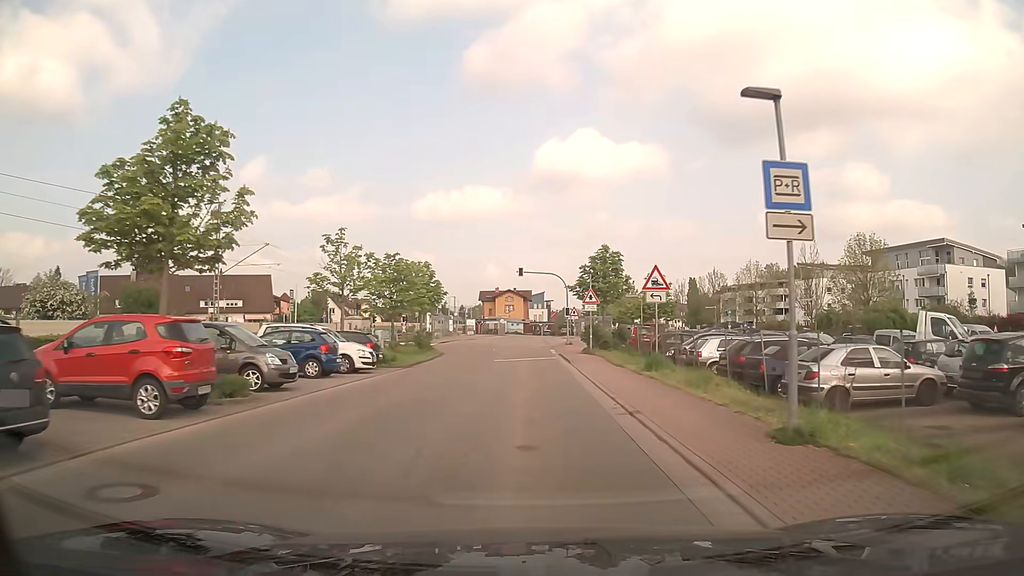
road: unclassified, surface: asphalt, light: Day
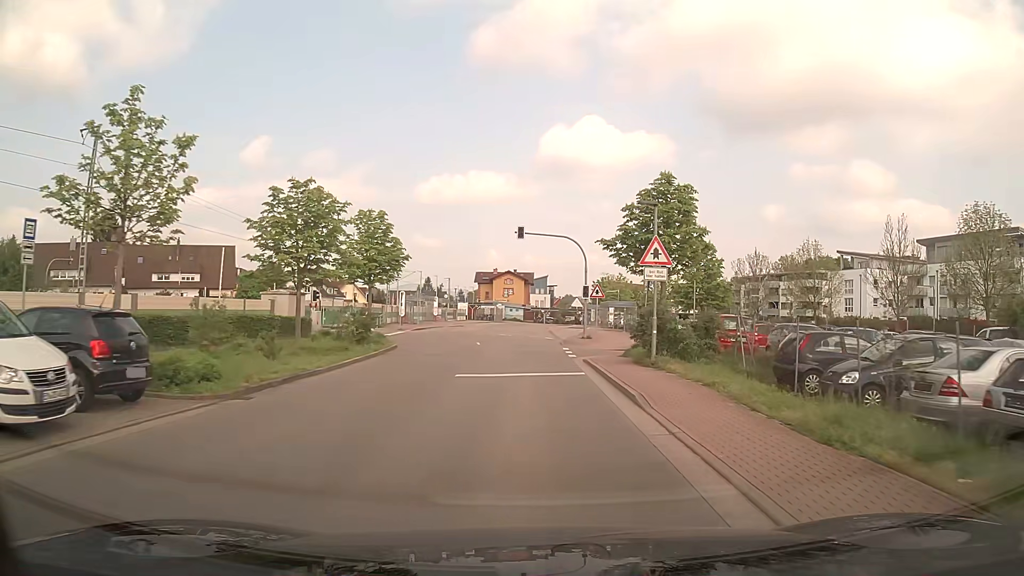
(+0.1, +16.7) m; 0°
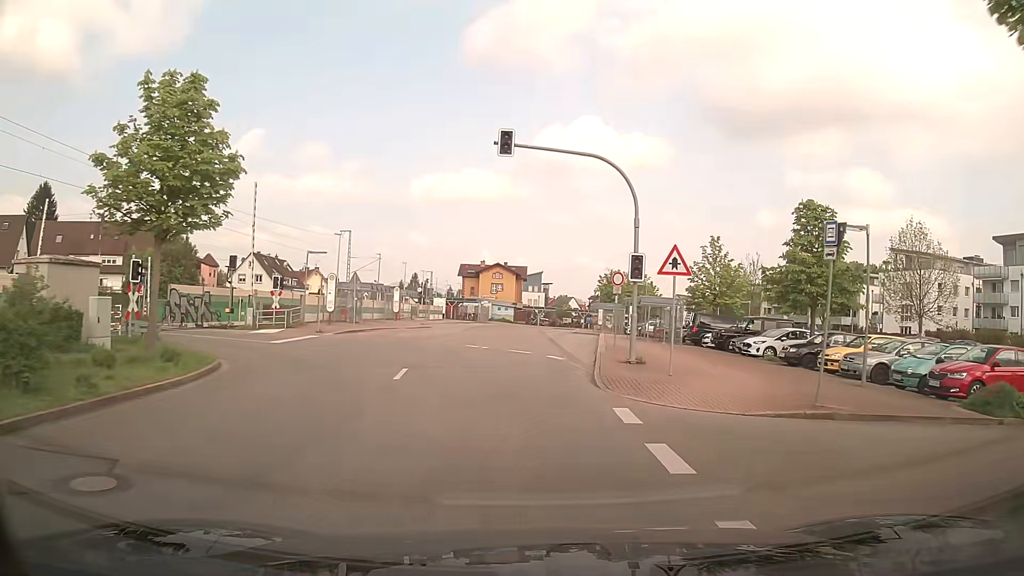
(0.0, +20.0) m; +1°
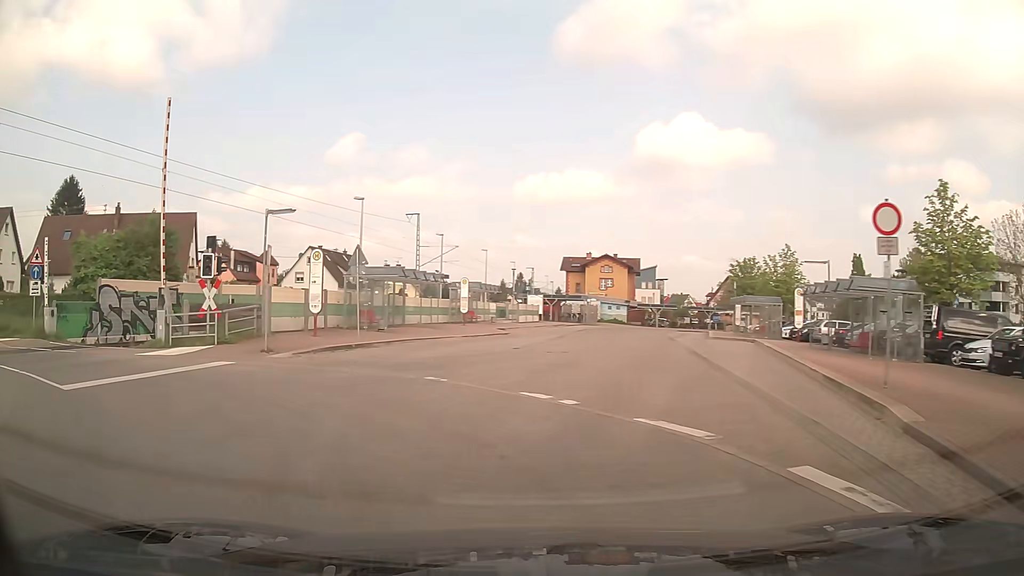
(-0.5, +17.3) m; -9°
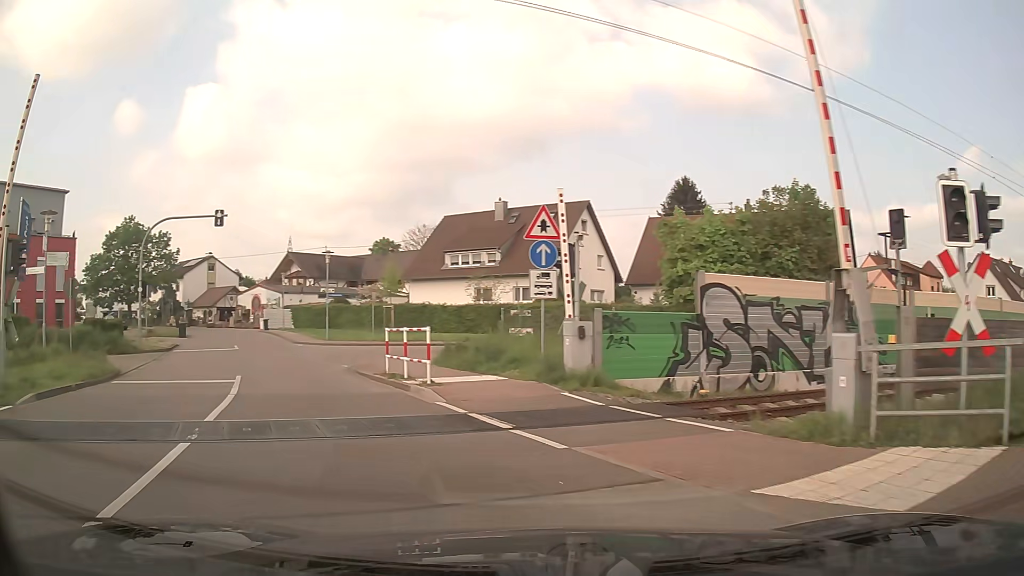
(-6.2, +12.5) m; -56°
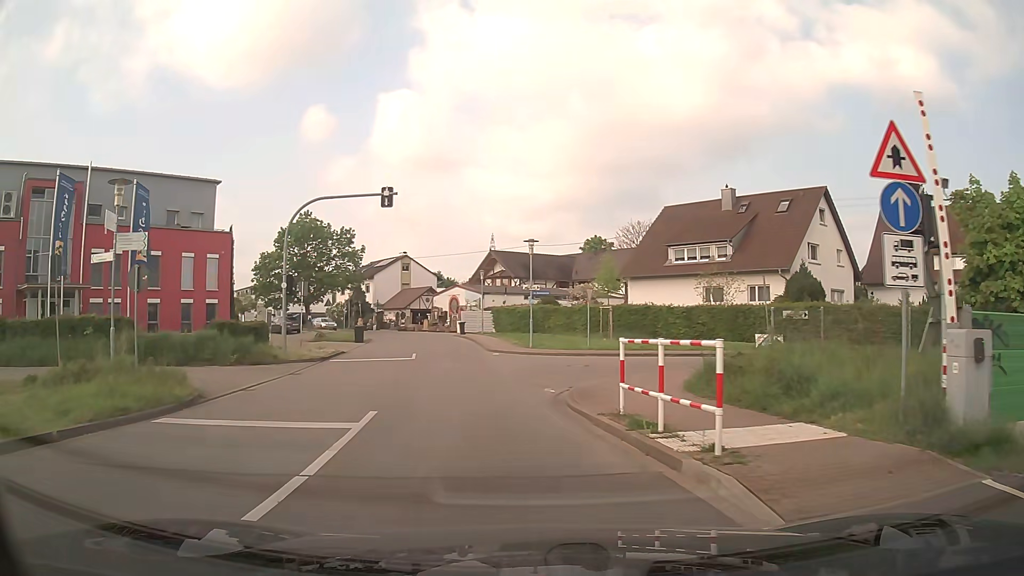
(-1.1, +6.5) m; -17°
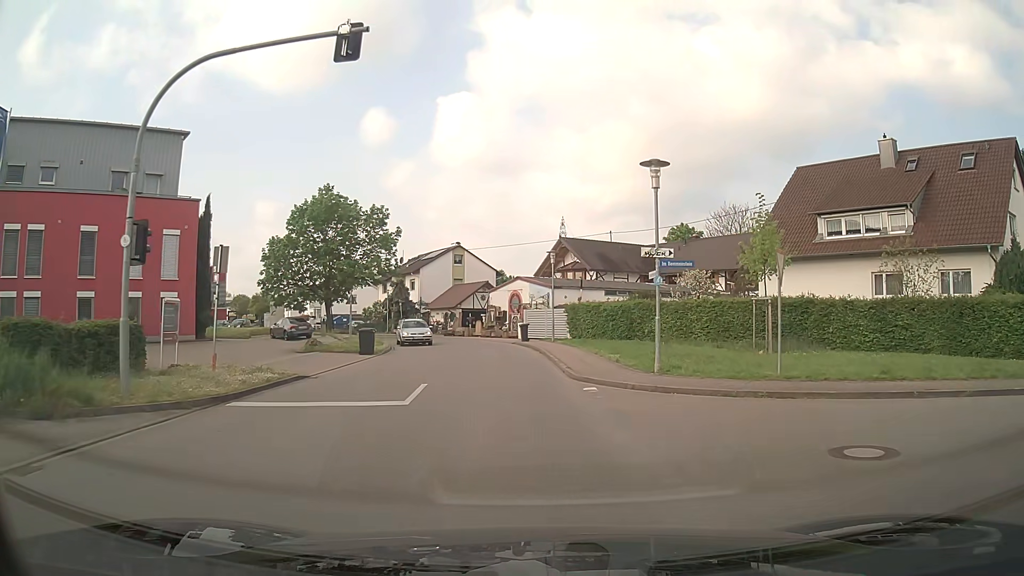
(-1.2, +14.6) m; -6°
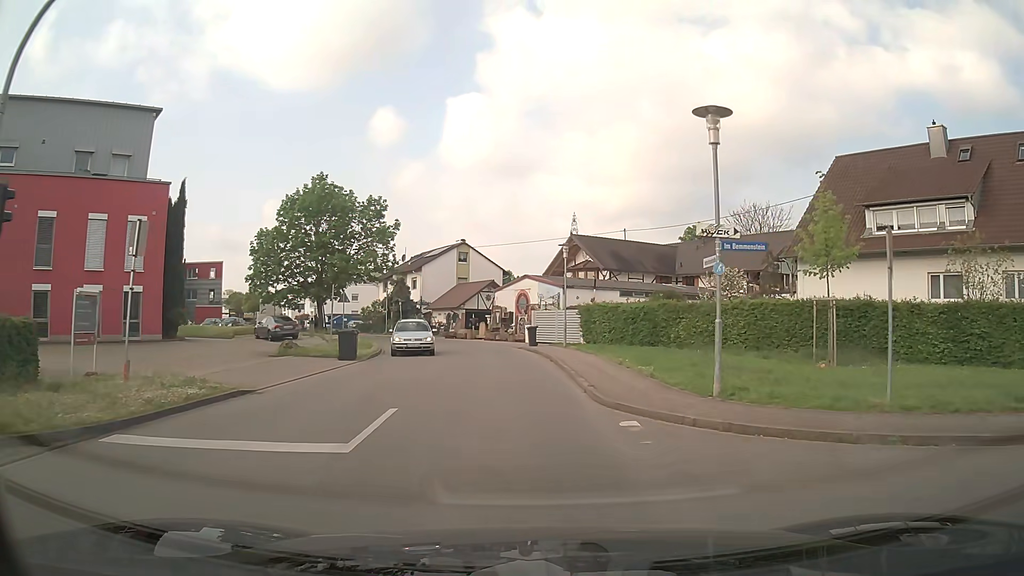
(0.0, +4.2) m; -1°
(0, +10) (0, +20) (-1, +30) (-4, +40) (-8, +49) (-13, +58) (-18, +66) (-22, +75) (-27, +84) (-32, +92) m
